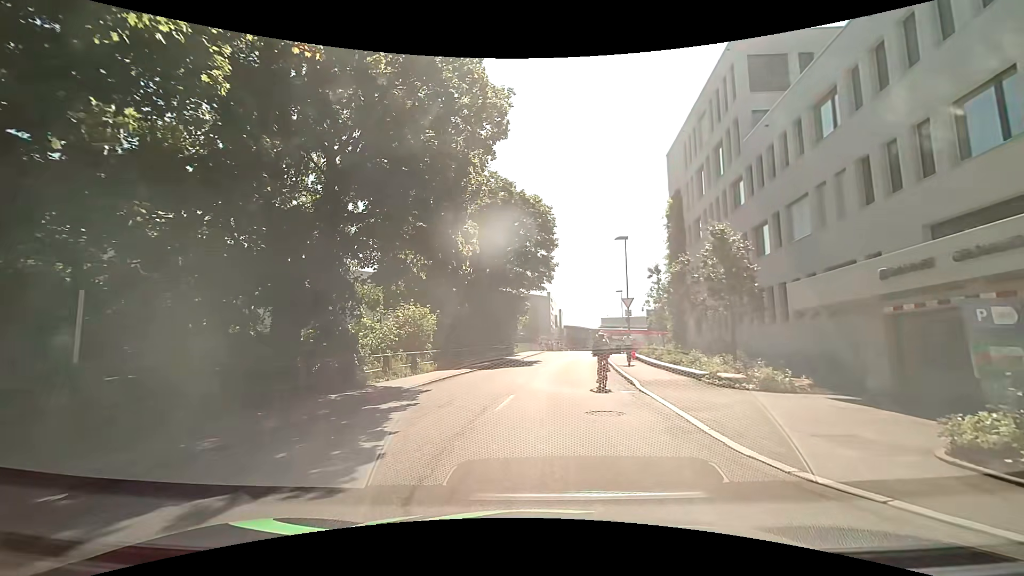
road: residential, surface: asphalt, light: Day
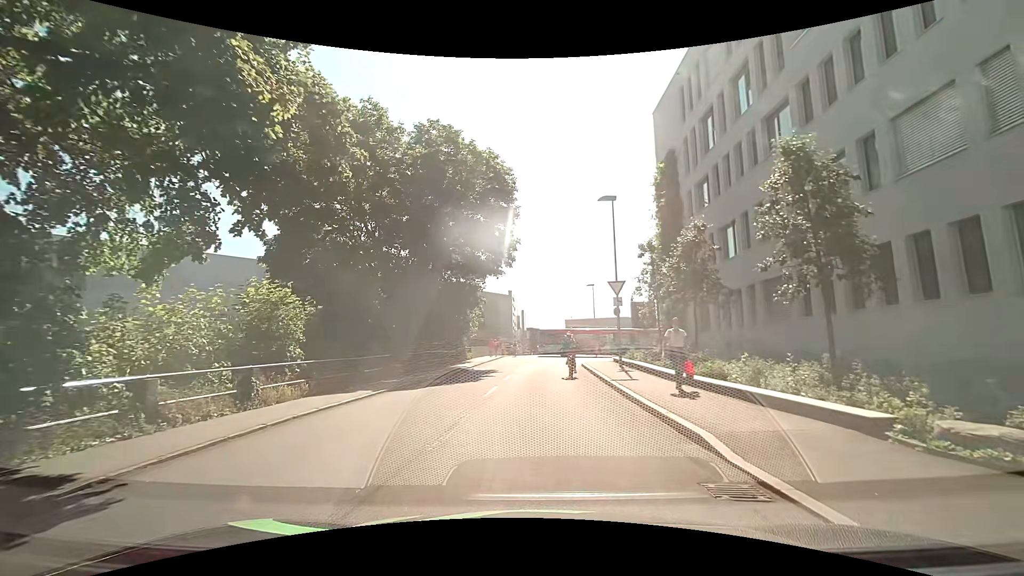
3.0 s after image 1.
(+0.6, +9.9) m; +6°
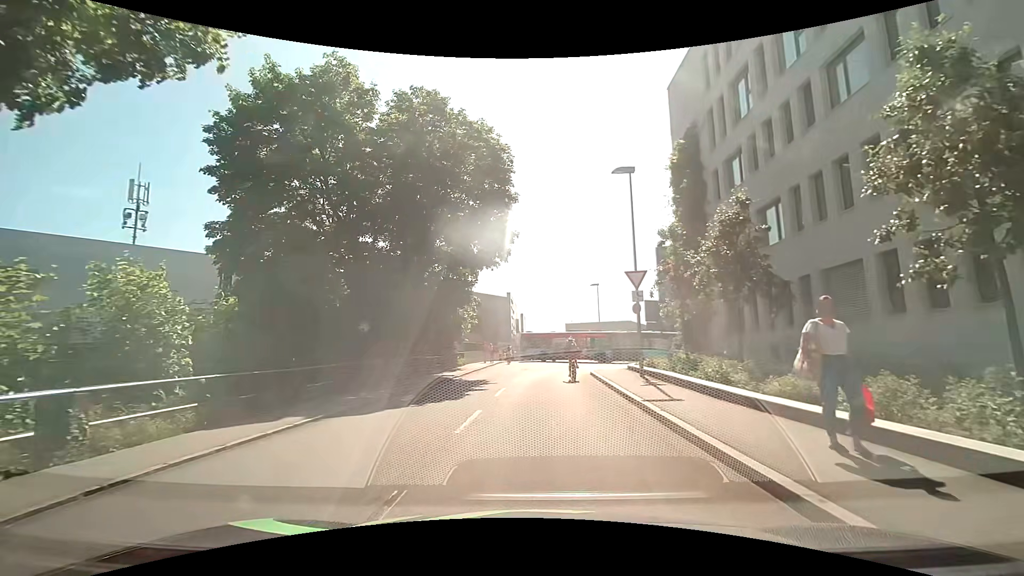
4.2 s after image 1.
(-0.1, +4.5) m; -2°
